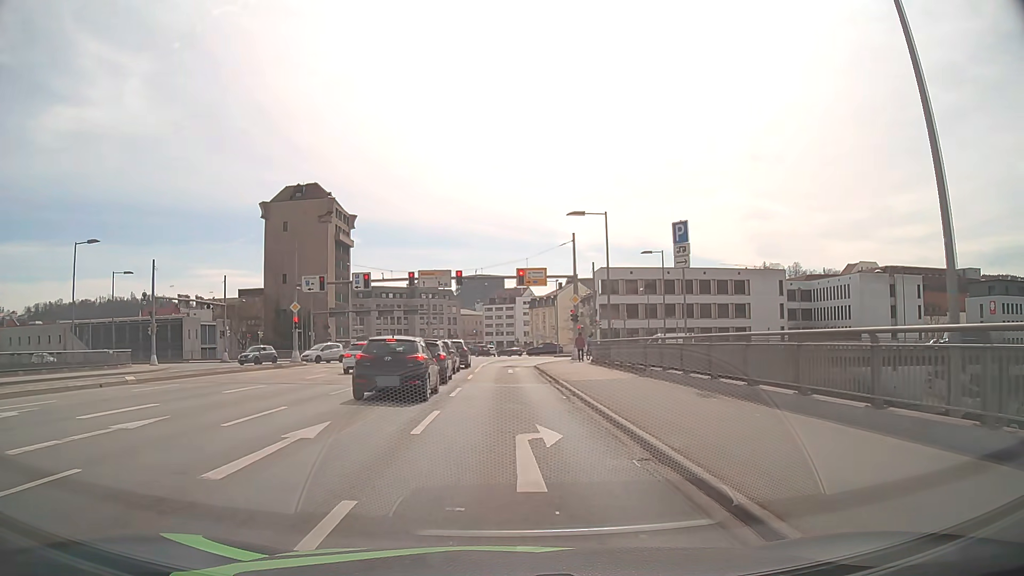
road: primary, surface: asphalt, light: Day
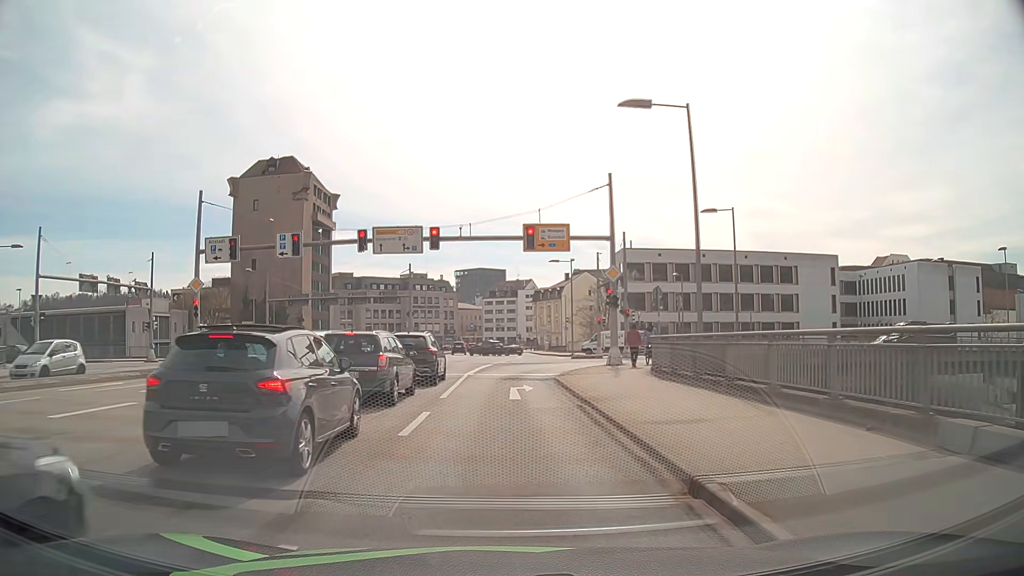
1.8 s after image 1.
(0.0, +15.8) m; -1°
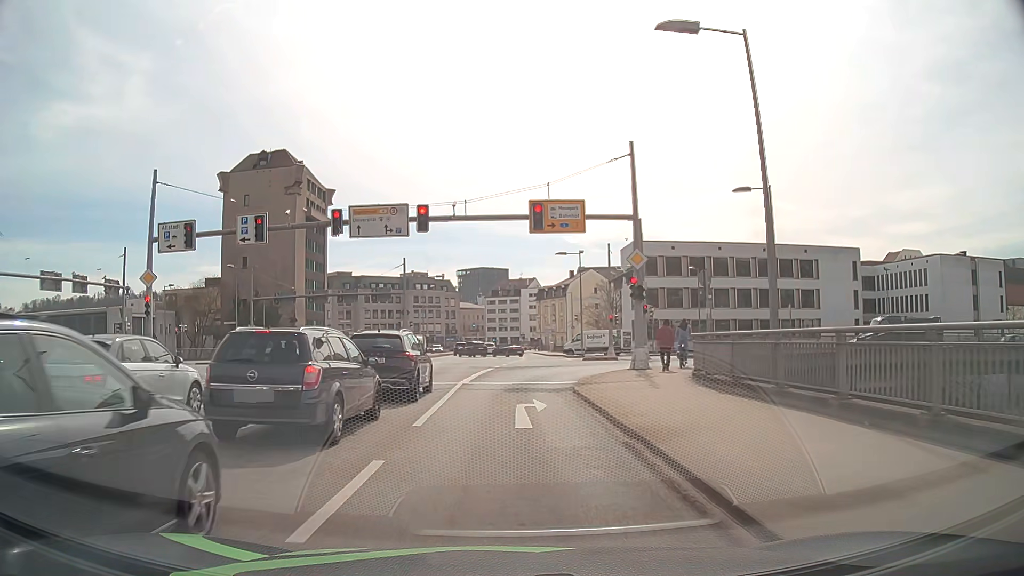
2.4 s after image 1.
(+0.1, +4.9) m; +1°
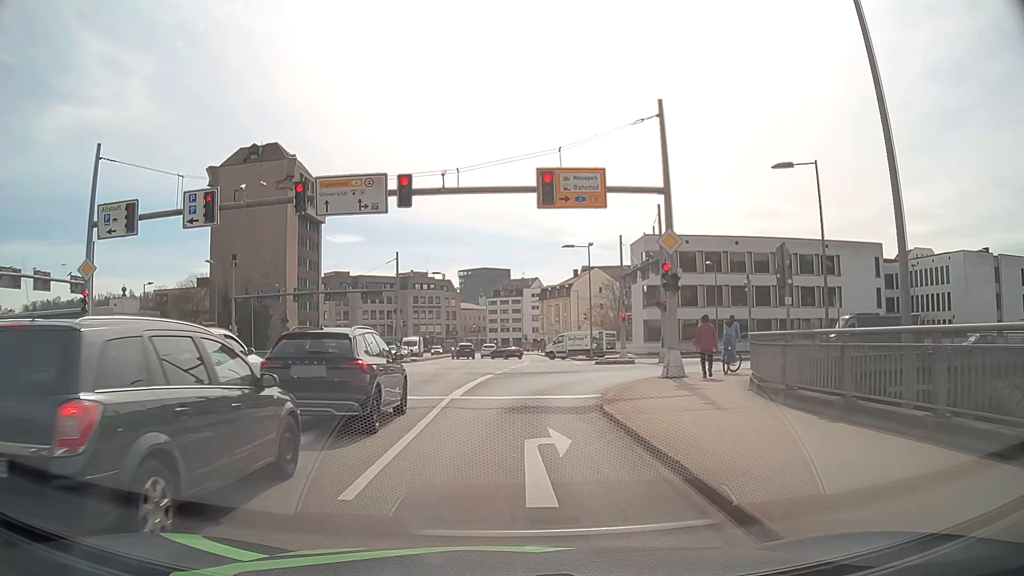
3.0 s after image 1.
(0.0, +4.8) m; 0°
